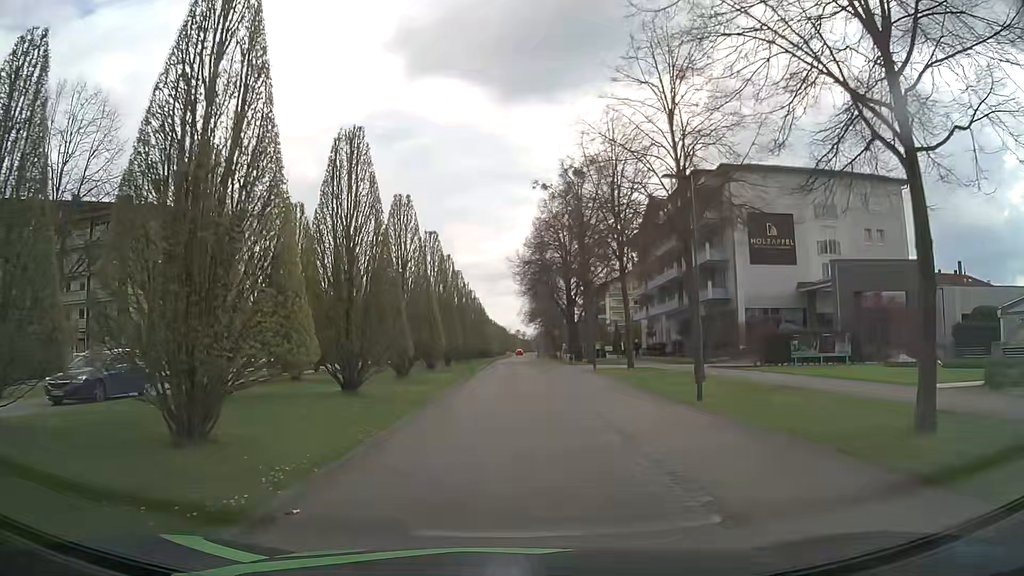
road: residential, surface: asphalt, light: Day
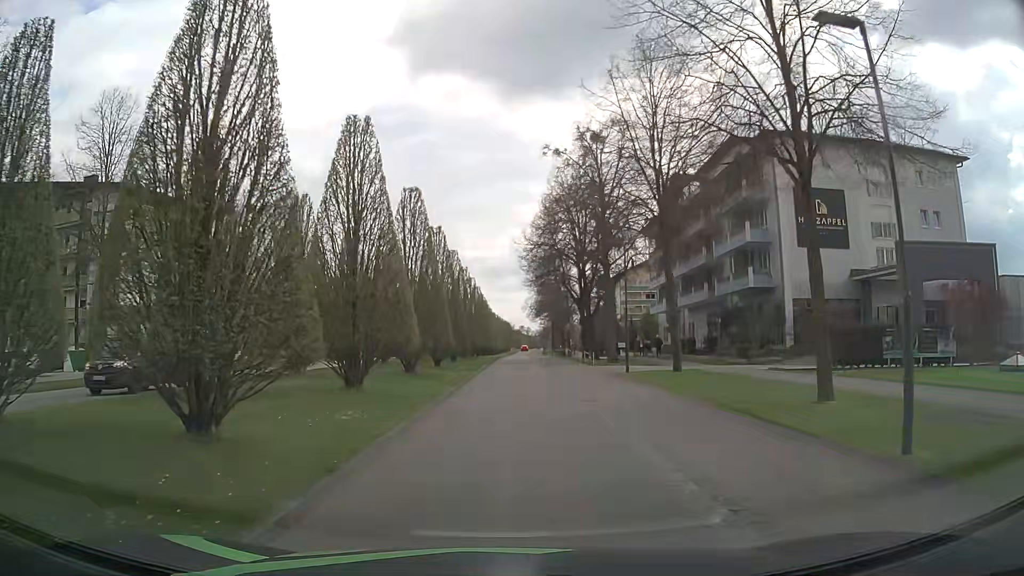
(0.0, +8.3) m; 0°
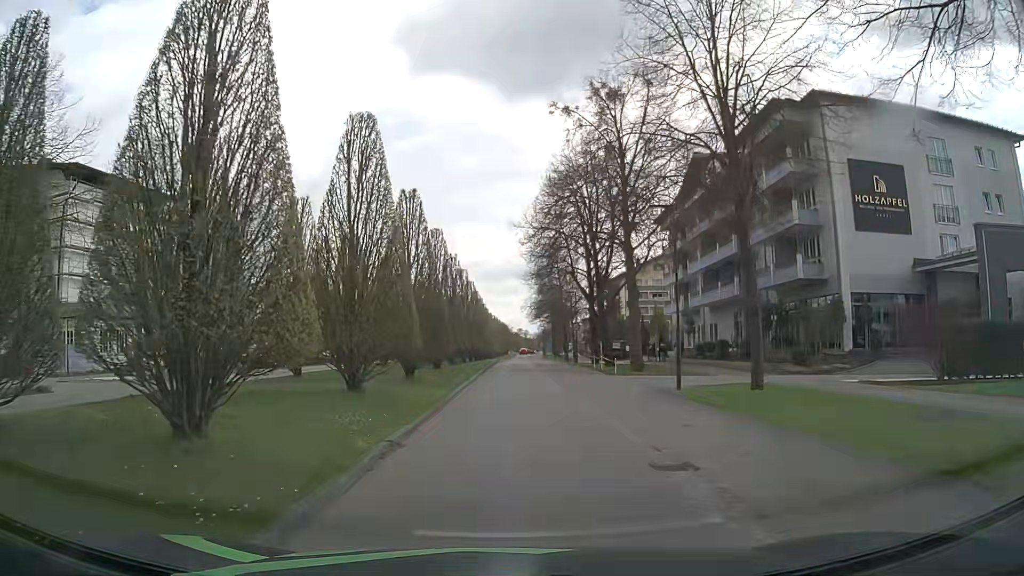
(+0.1, +8.3) m; 0°
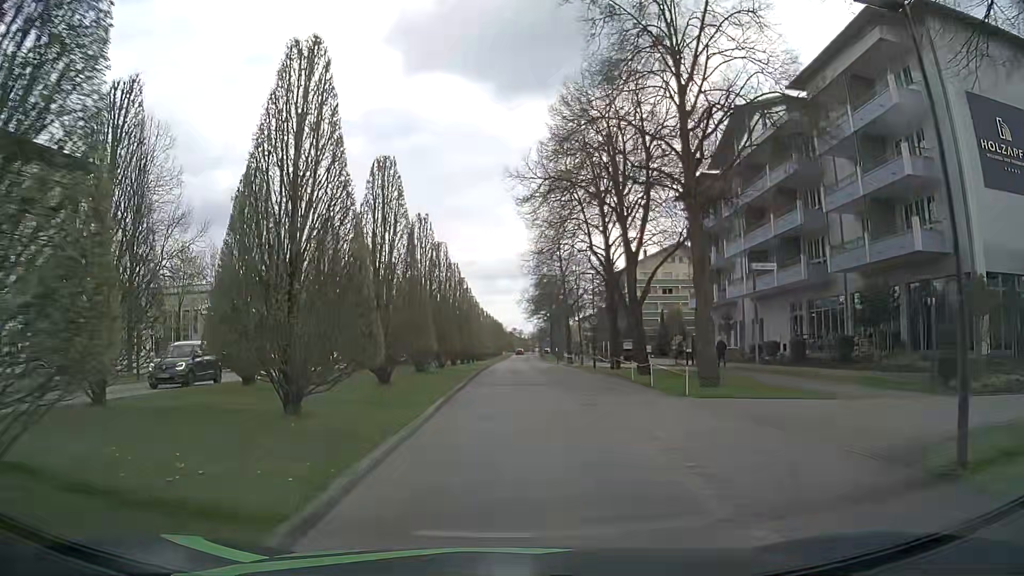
(+0.1, +12.4) m; 0°
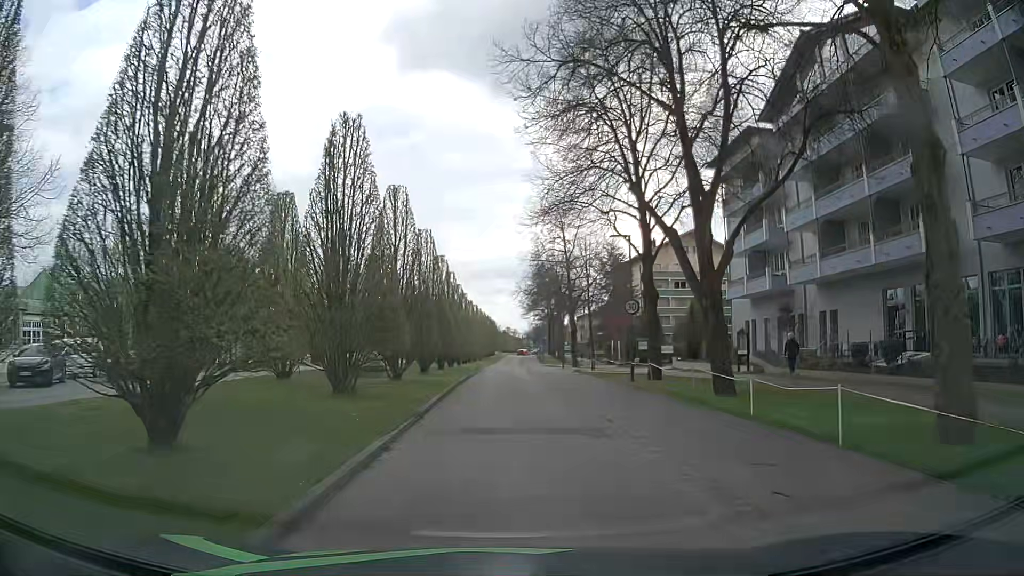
(+0.2, +12.3) m; +2°
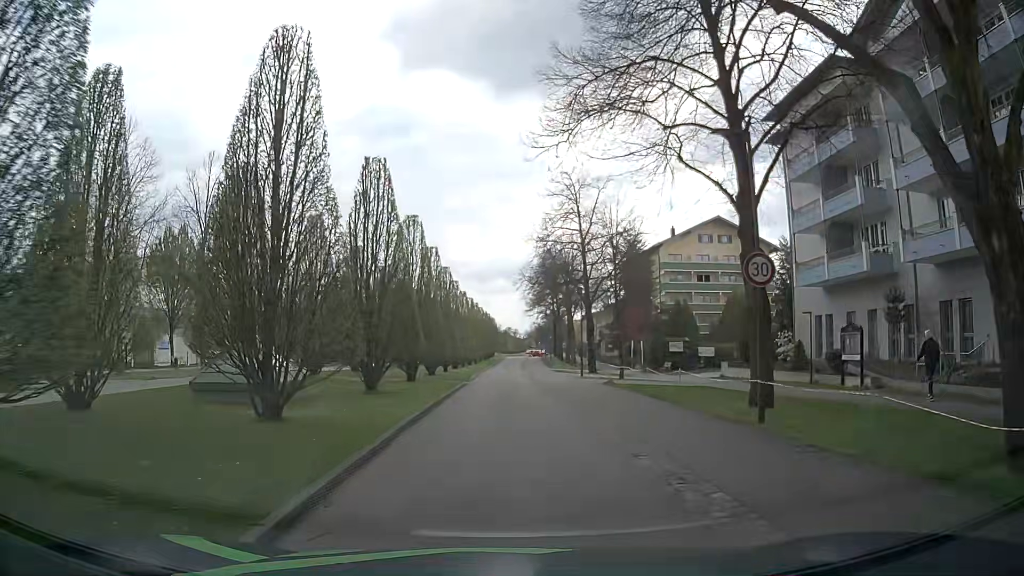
(-0.1, +12.1) m; -2°
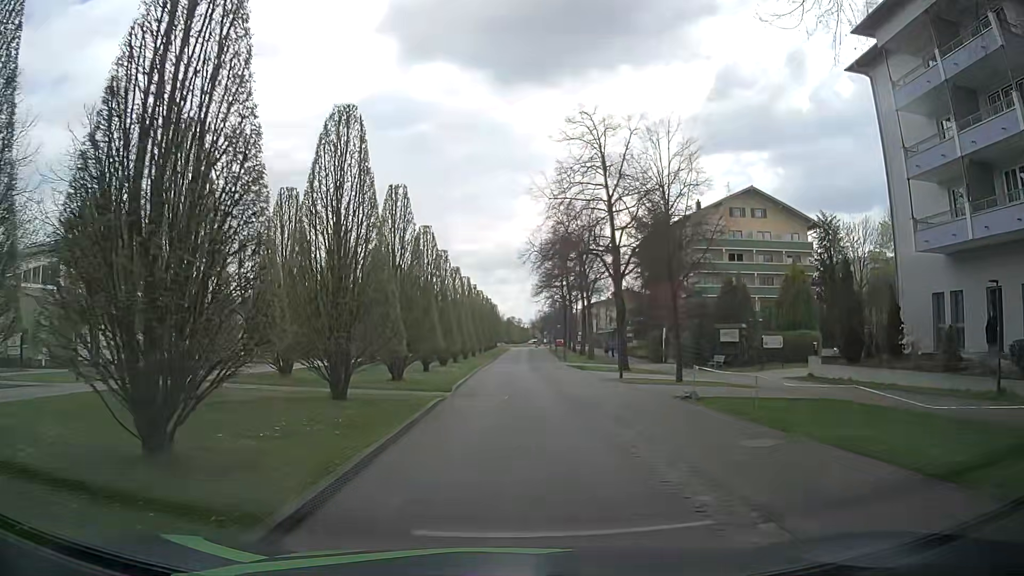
(+0.2, +12.0) m; +1°
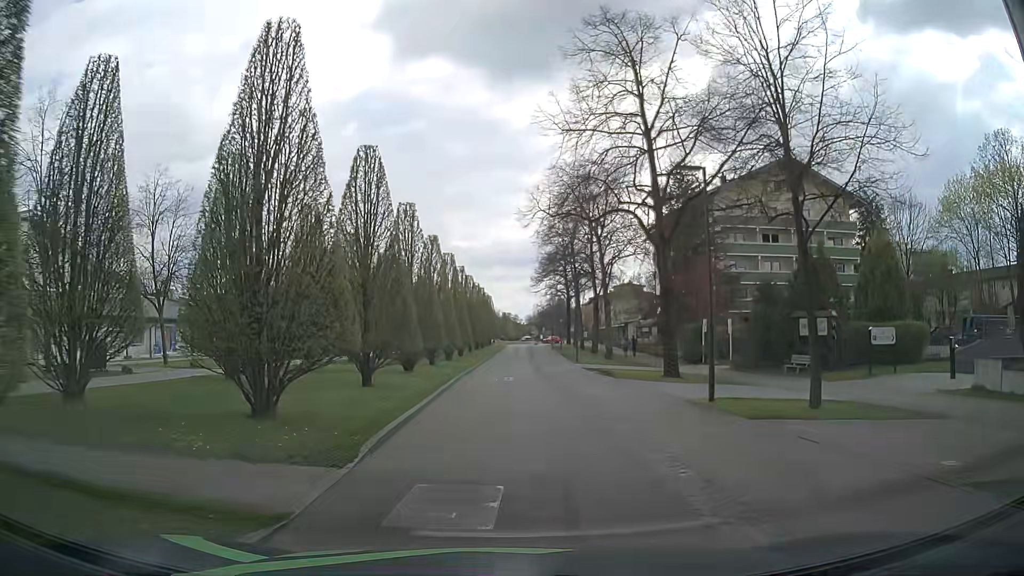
(+0.1, +12.3) m; 0°
(0, +10) (0, +20) (0, +30) (0, +40) (0, +50) (+1, +60) (+1, +70) (+1, +80) (+2, +90) (+2, +100) m
